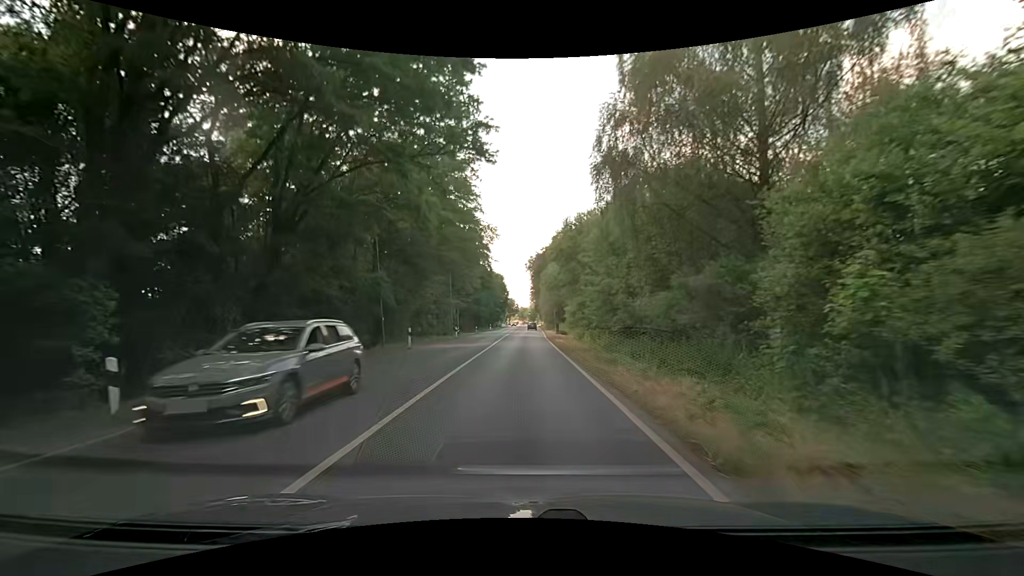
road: secondary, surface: asphalt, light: Day
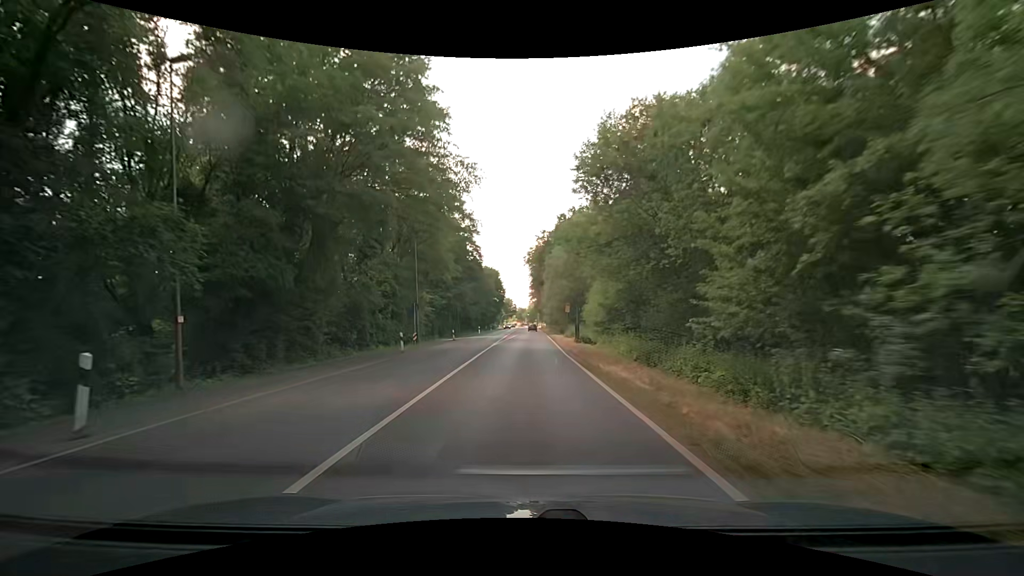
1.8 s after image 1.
(+0.1, +21.1) m; +2°
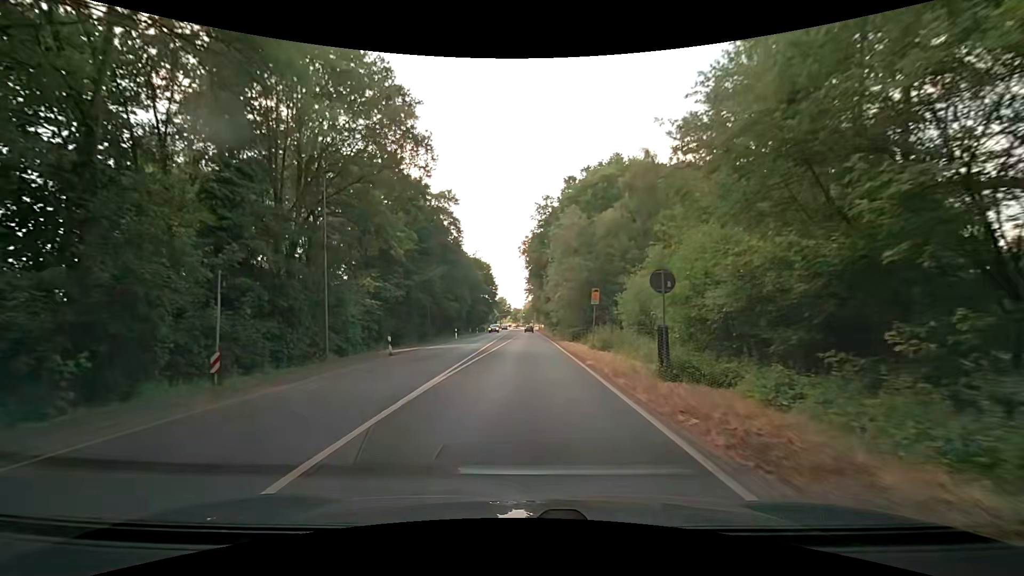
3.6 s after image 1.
(-0.4, +21.2) m; -1°
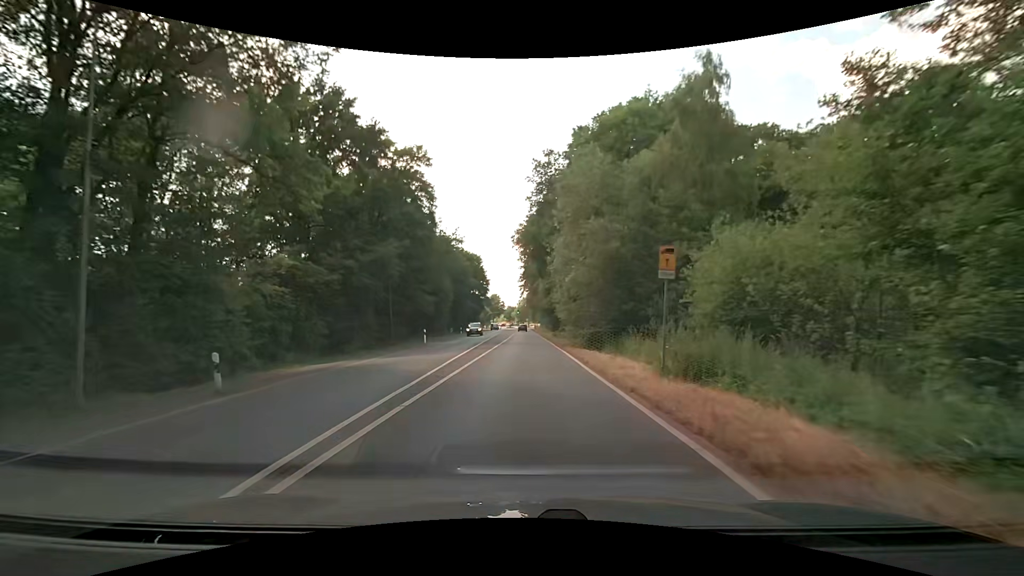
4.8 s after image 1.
(+0.1, +14.4) m; -1°
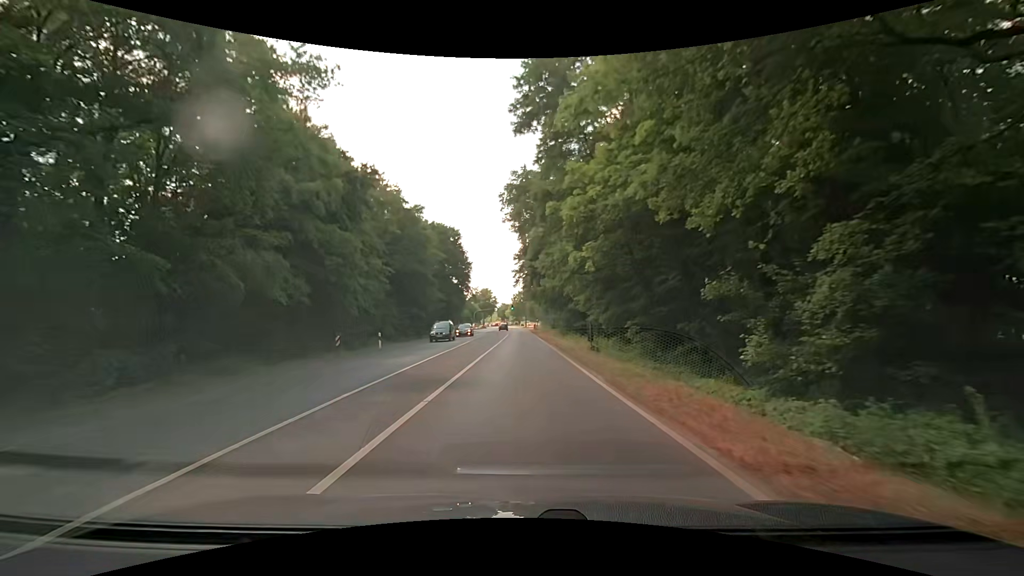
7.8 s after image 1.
(+0.6, +36.6) m; +1°
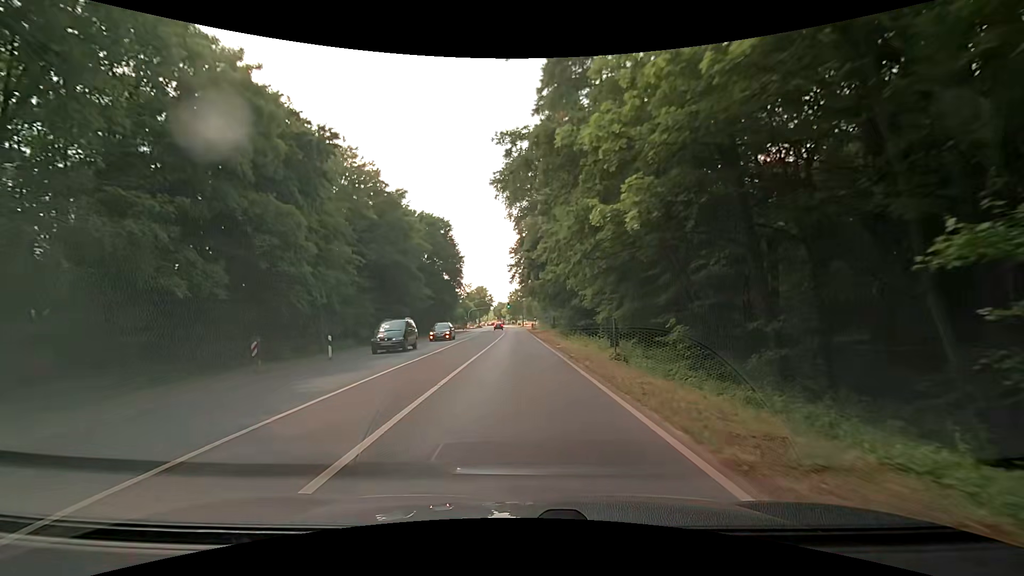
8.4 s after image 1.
(0.0, +7.3) m; 0°
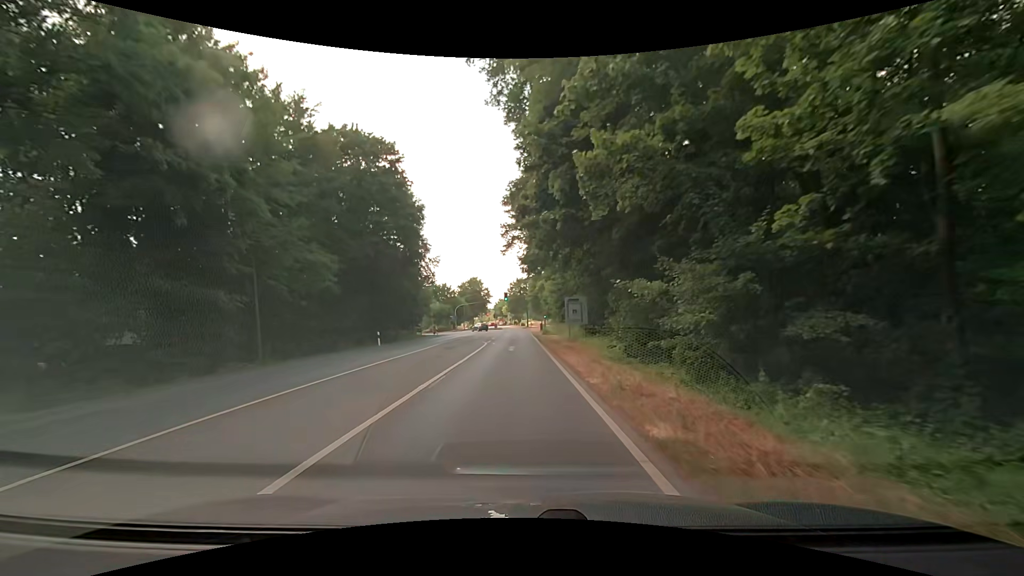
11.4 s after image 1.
(+0.1, +36.2) m; 0°
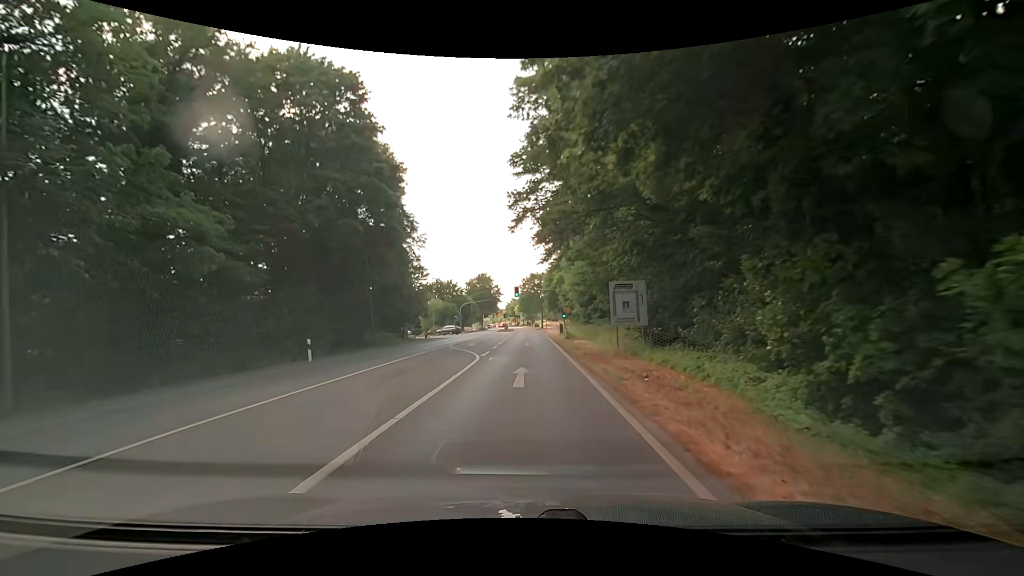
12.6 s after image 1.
(-0.2, +13.6) m; -1°
(0, +10) (-1, +20) (-2, +30) (-3, +40) (-3, +50) (-3, +60) (-3, +70) (-5, +80) (-13, +86) (-23, +86) m
